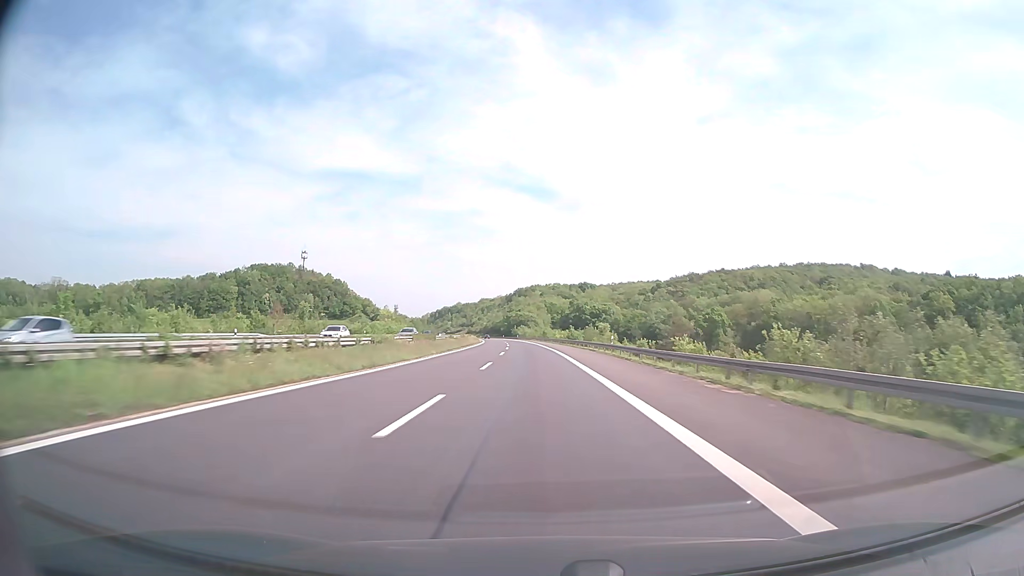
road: motorway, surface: concrete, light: Day
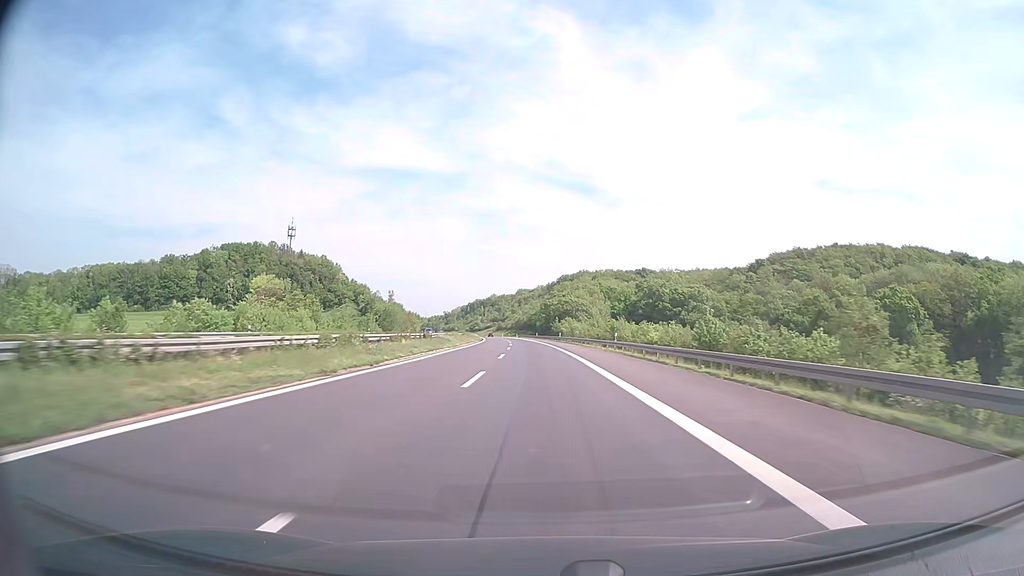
(-3.4, +99.2) m; -4°
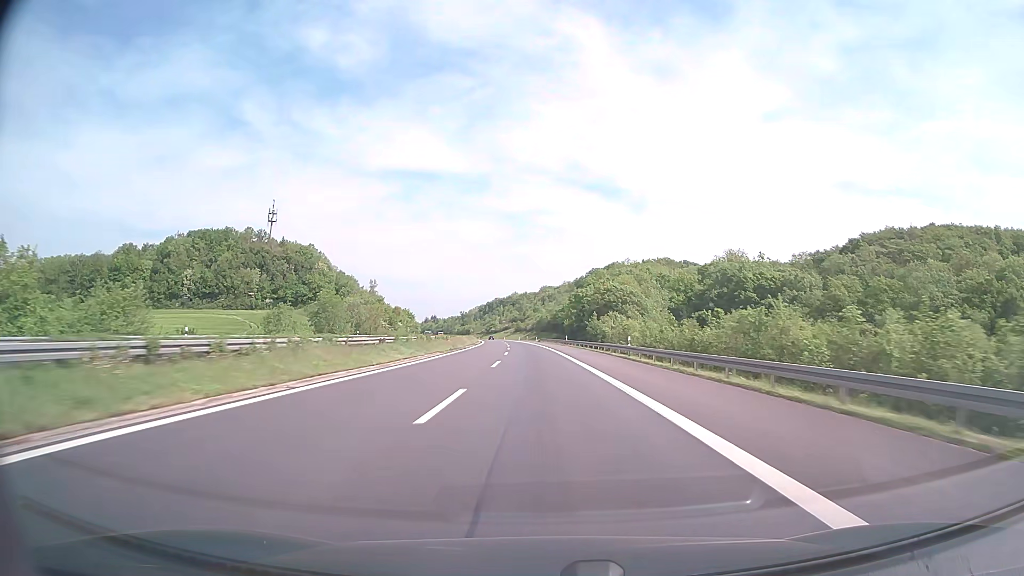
(-1.2, +59.6) m; -2°
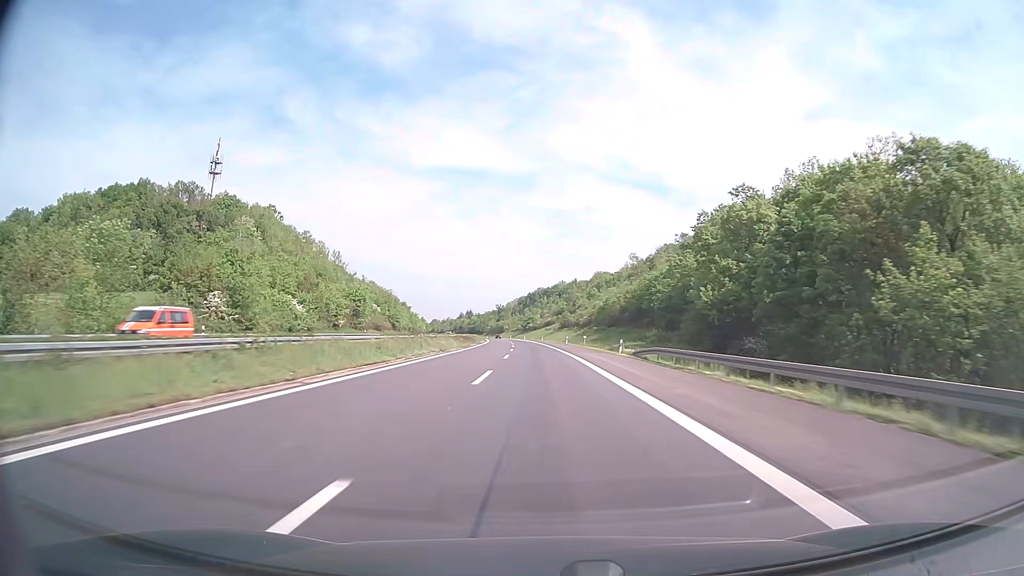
(-3.4, +99.3) m; -4°
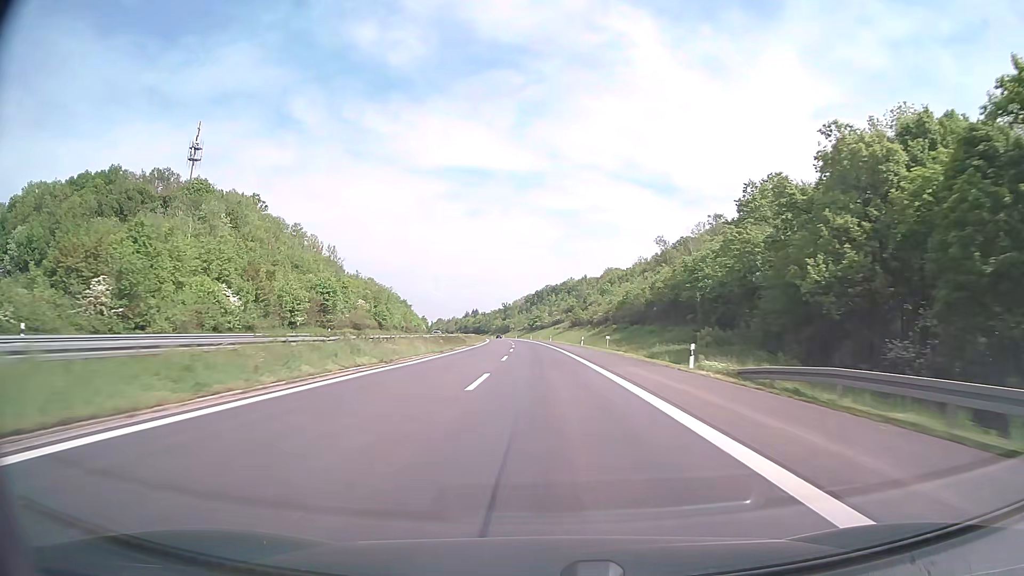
(-0.1, +19.9) m; -1°
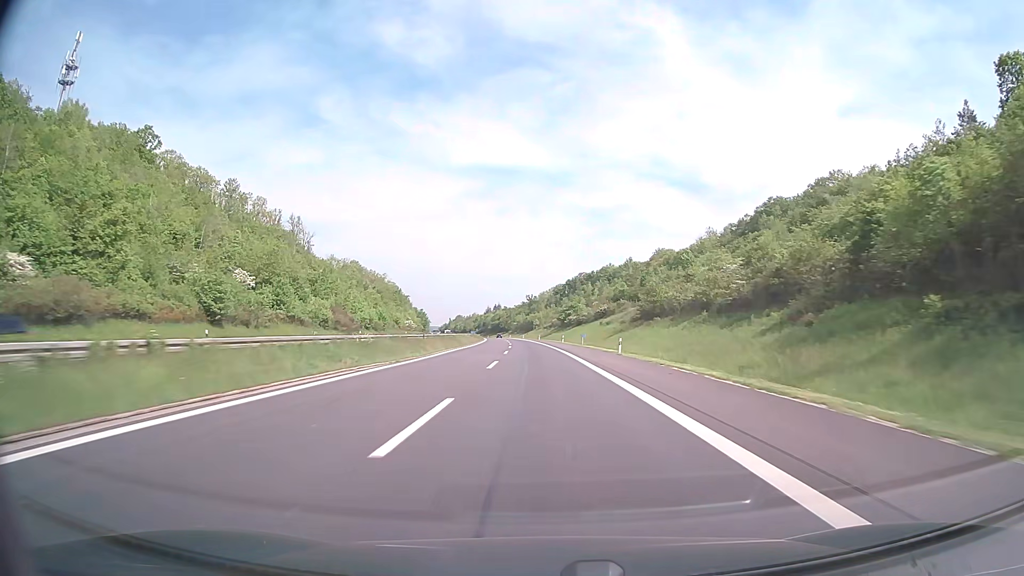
(-1.8, +79.5) m; -2°
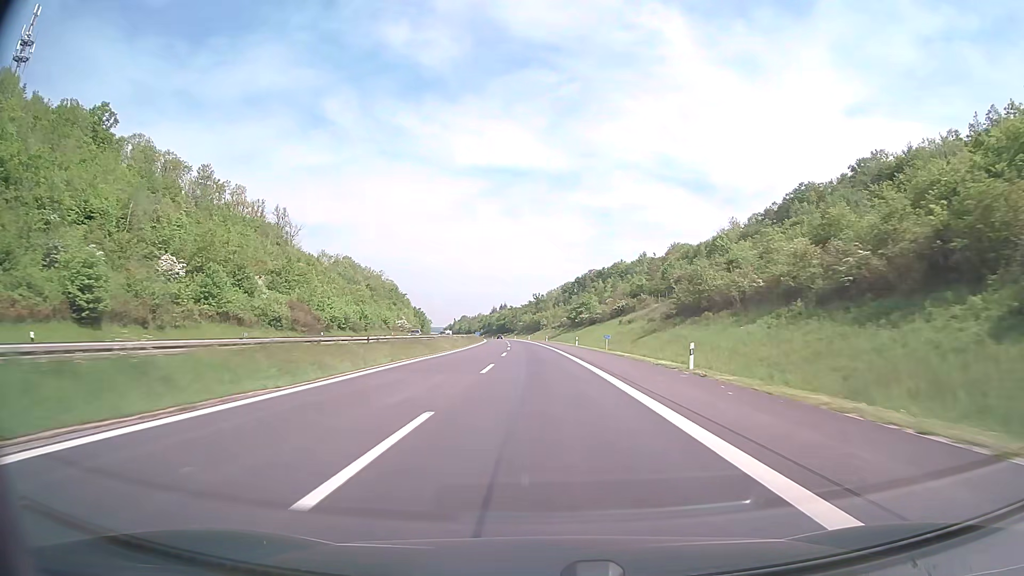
(-0.1, +19.9) m; -1°
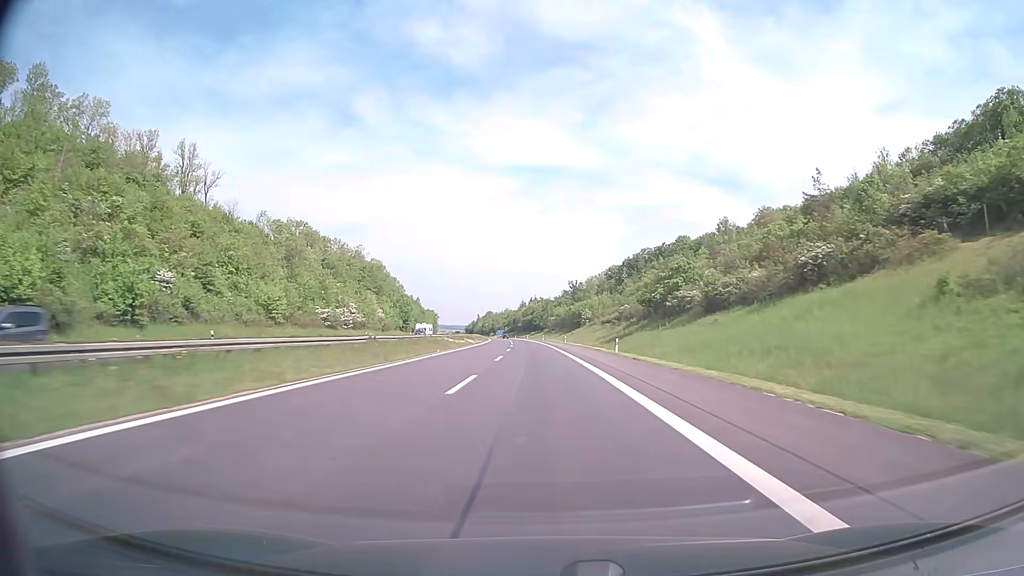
(-2.0, +79.4) m; -3°
(0, +10) (0, +20) (0, +30) (0, +40) (-1, +50) (-1, +60) (-1, +70) (-2, +80) (-2, +90) (-3, +100) m
